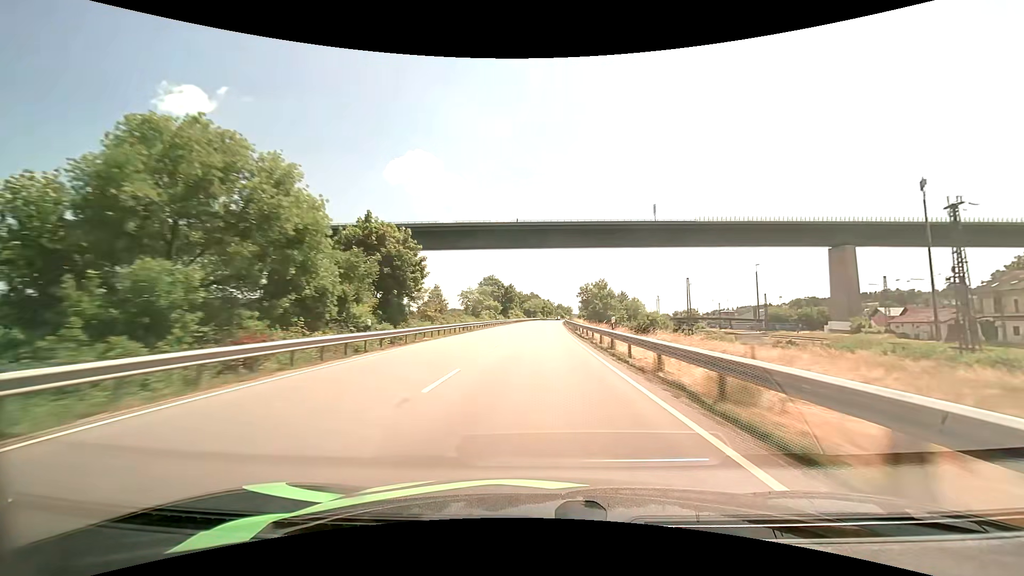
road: primary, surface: asphalt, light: Day
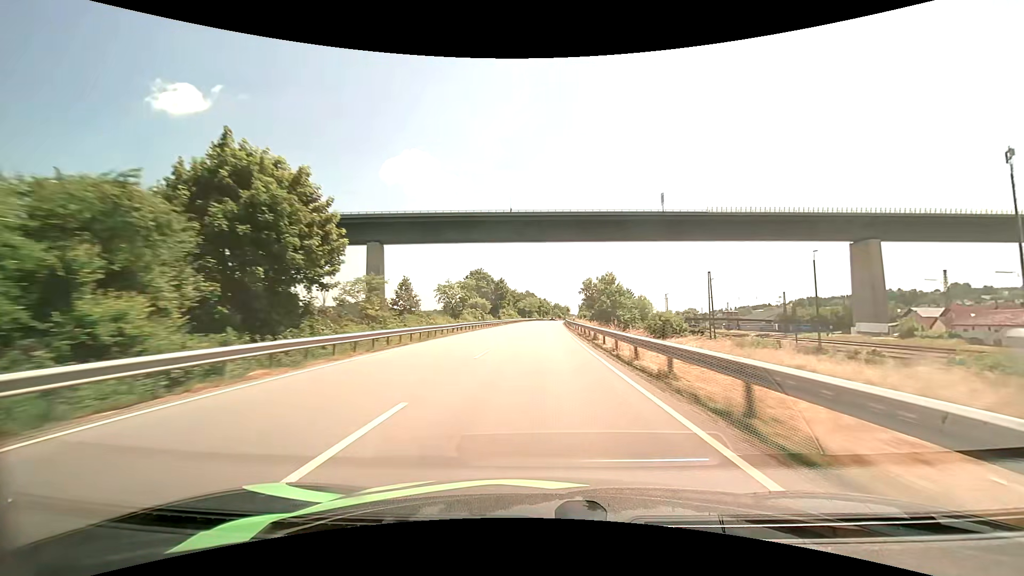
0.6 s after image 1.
(0.0, +17.1) m; 0°
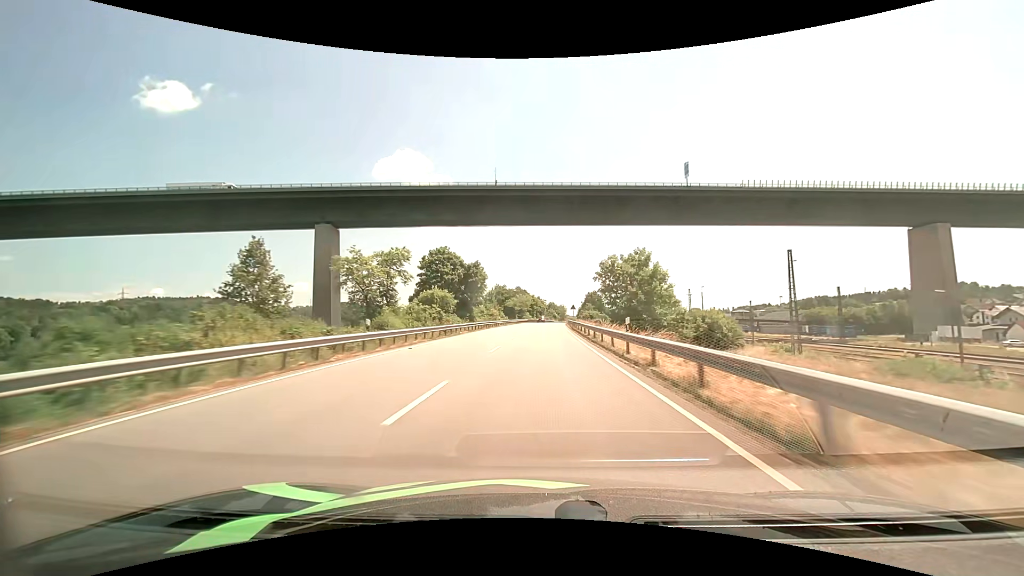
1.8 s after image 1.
(+0.3, +33.5) m; +1°
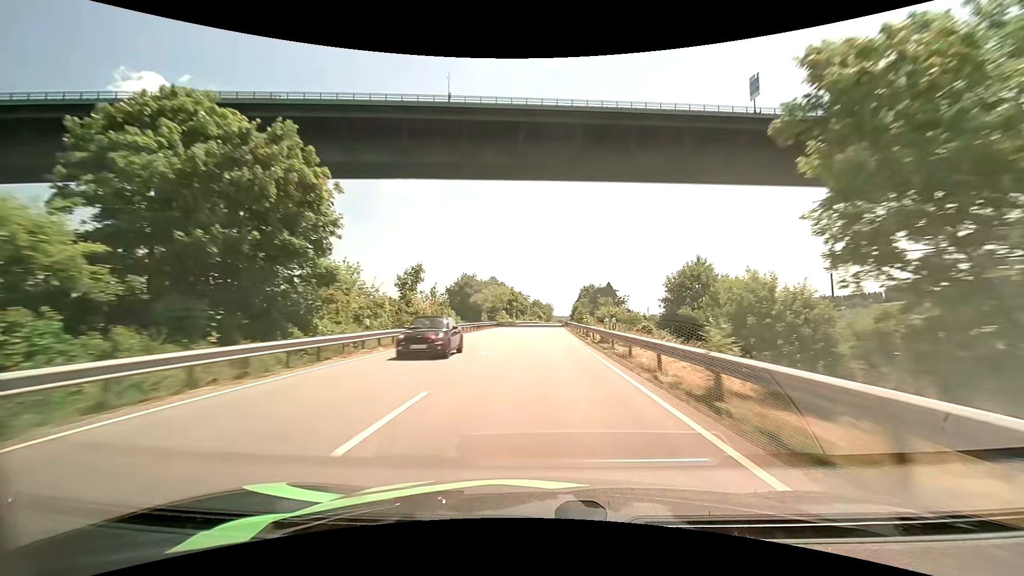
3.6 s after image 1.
(+0.8, +49.4) m; +2°
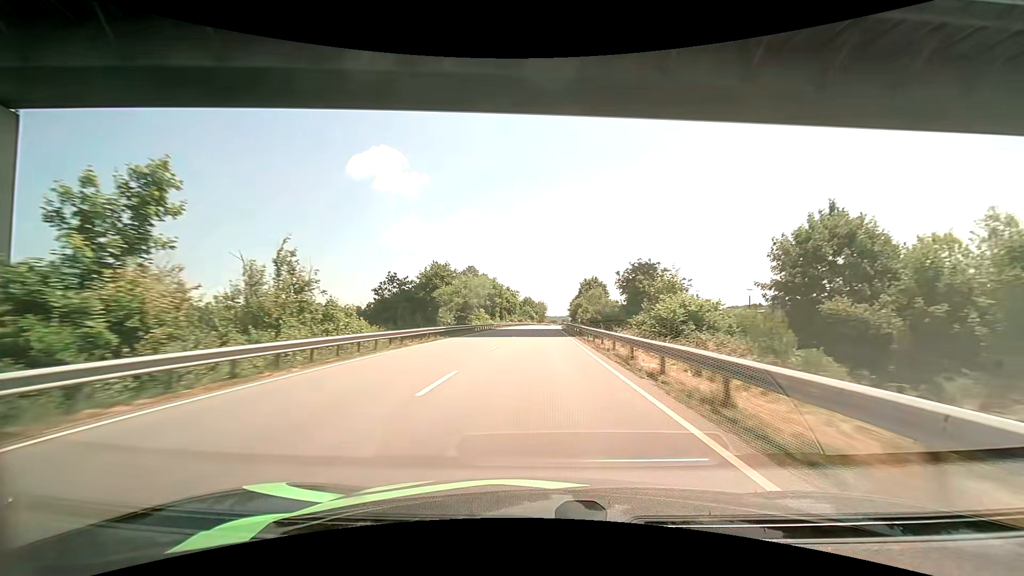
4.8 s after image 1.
(+0.2, +32.5) m; +1°
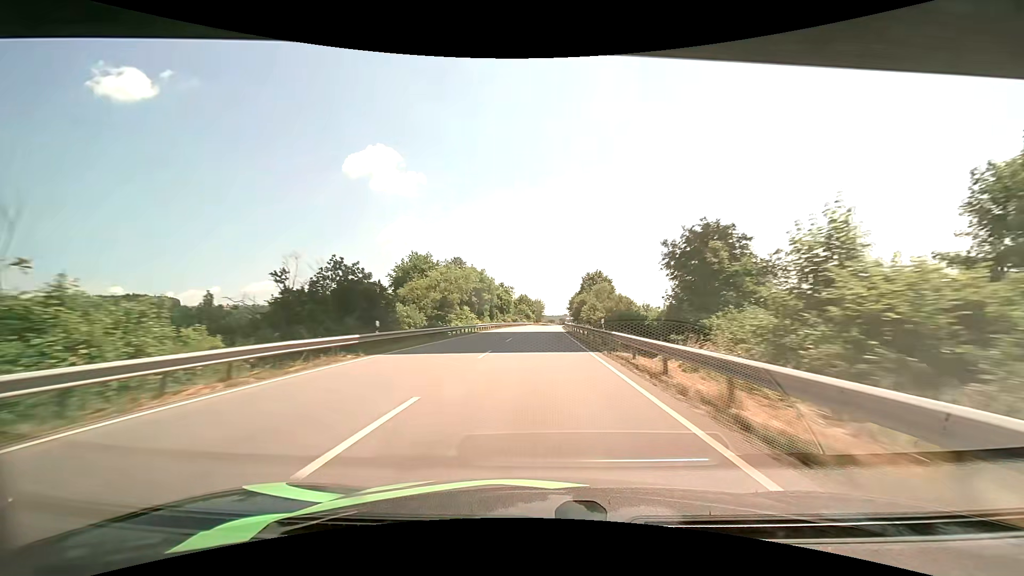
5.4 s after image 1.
(0.0, +16.2) m; 0°
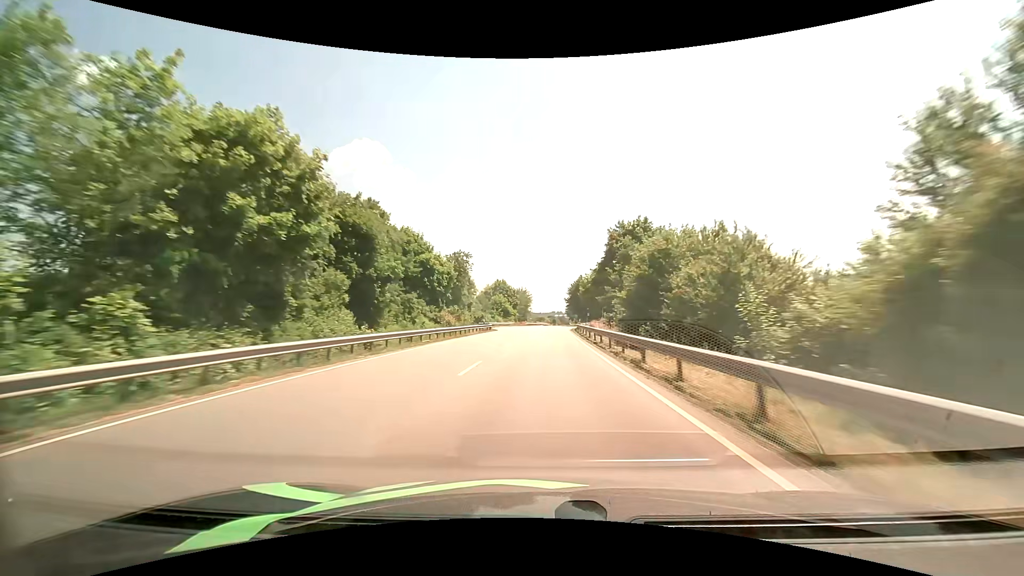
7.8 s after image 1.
(+0.6, +65.0) m; +1°
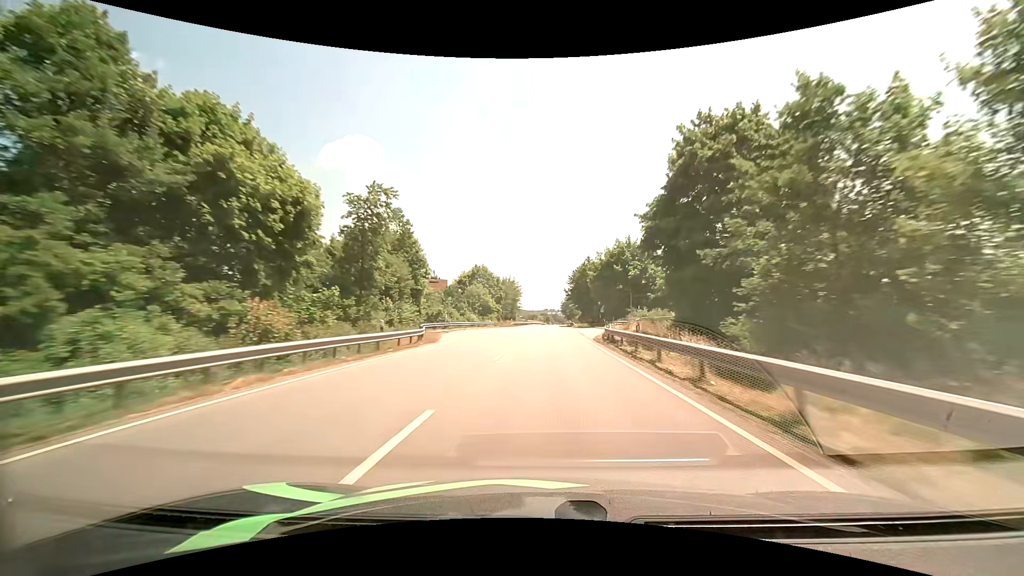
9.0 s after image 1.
(+0.2, +32.5) m; +1°
(0, +10) (0, +20) (0, +30) (+1, +40) (+1, +50) (+1, +60) (+1, +70) (+2, +80) (+2, +90) (+3, +100) m
